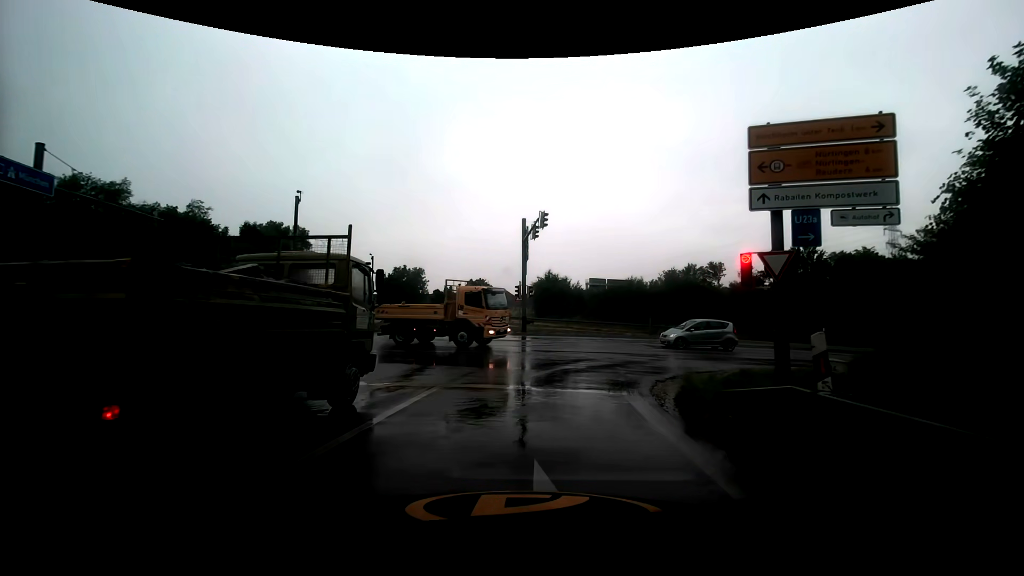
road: motorway_link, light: Day
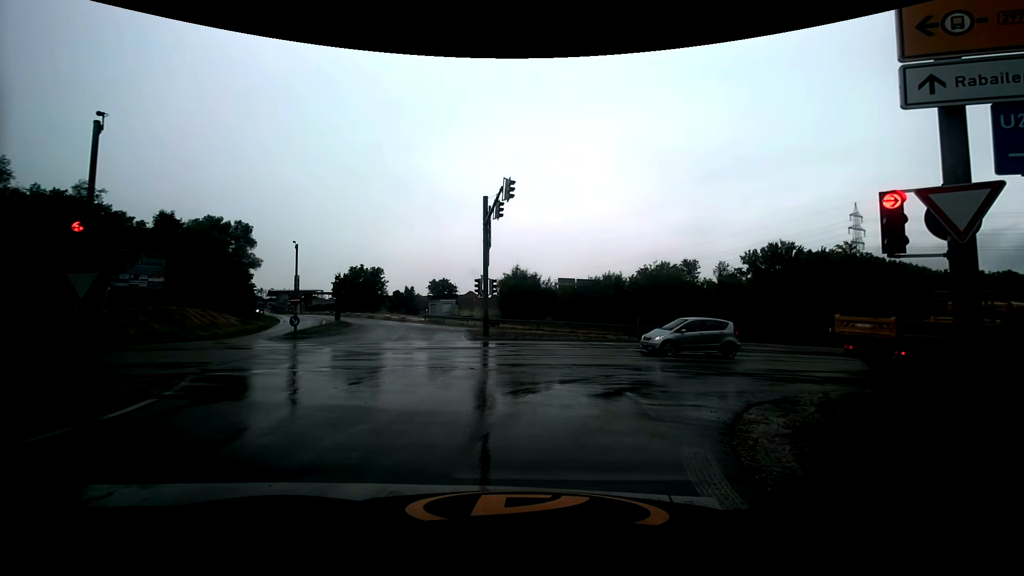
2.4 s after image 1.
(+0.1, +6.0) m; +4°
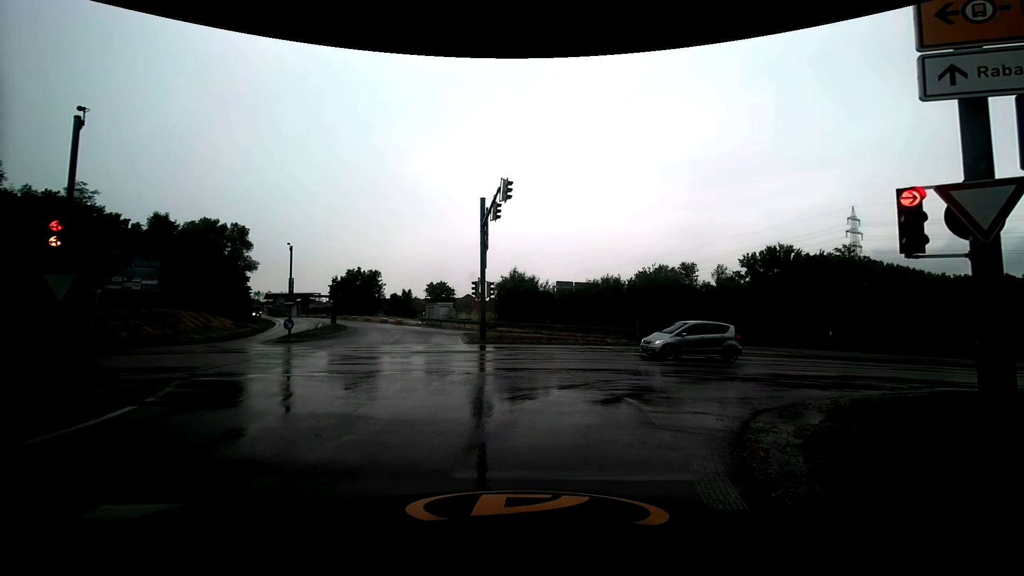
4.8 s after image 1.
(0.0, +0.4) m; 0°
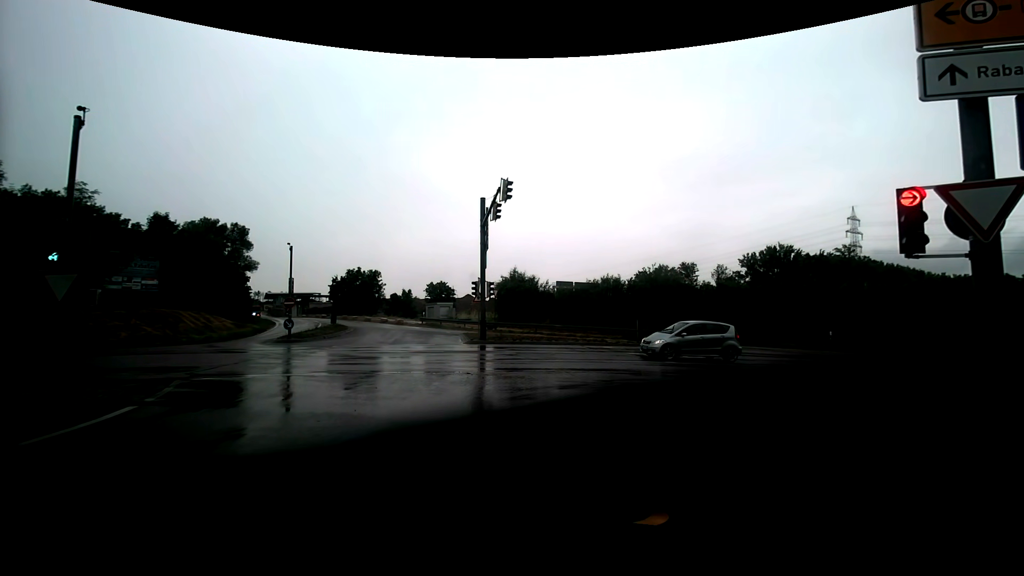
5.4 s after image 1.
(0.0, 0.0) m; 0°
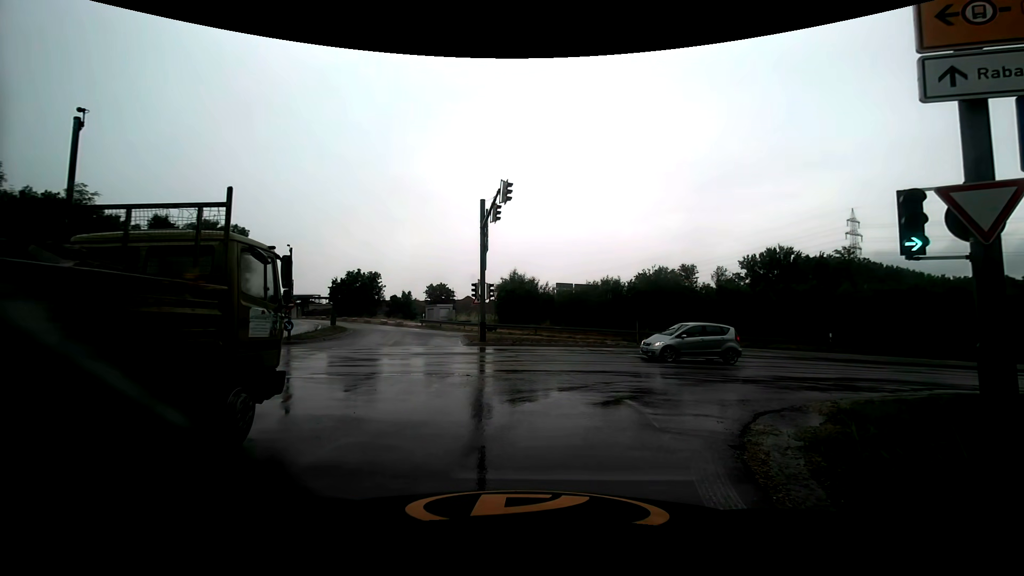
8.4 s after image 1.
(0.0, 0.0) m; 0°
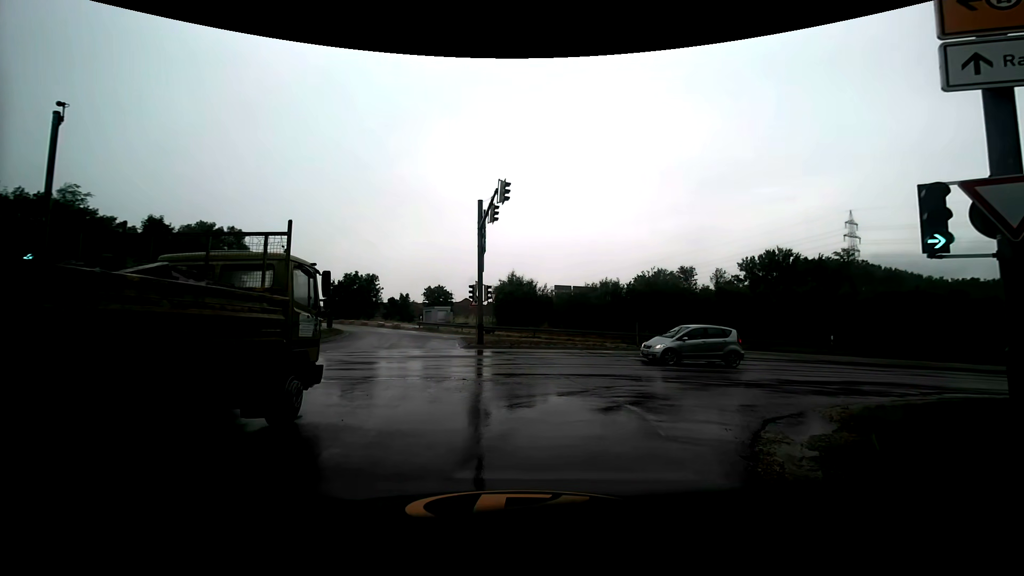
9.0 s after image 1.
(0.0, +0.5) m; 0°
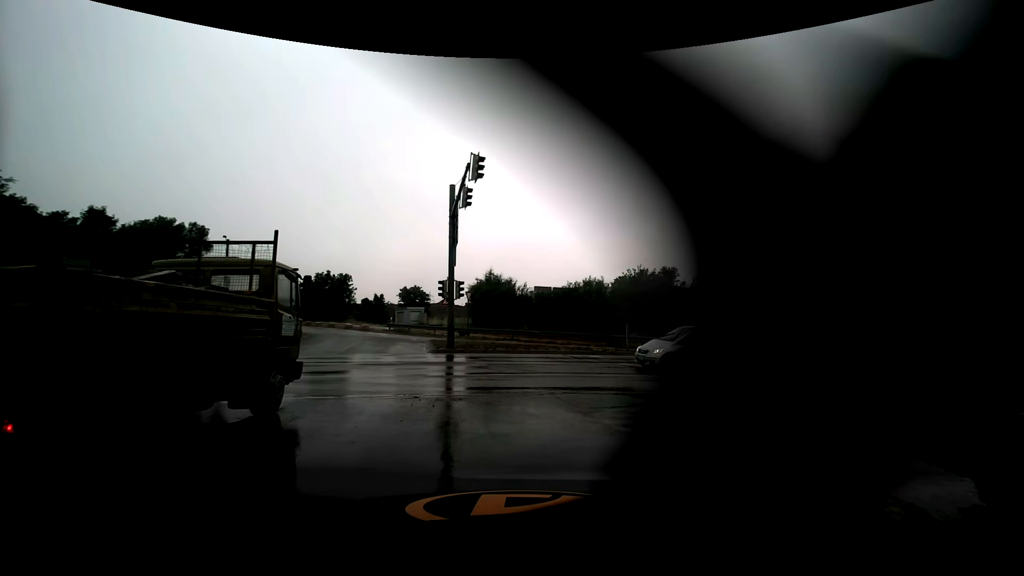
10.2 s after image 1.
(0.0, +3.4) m; +2°
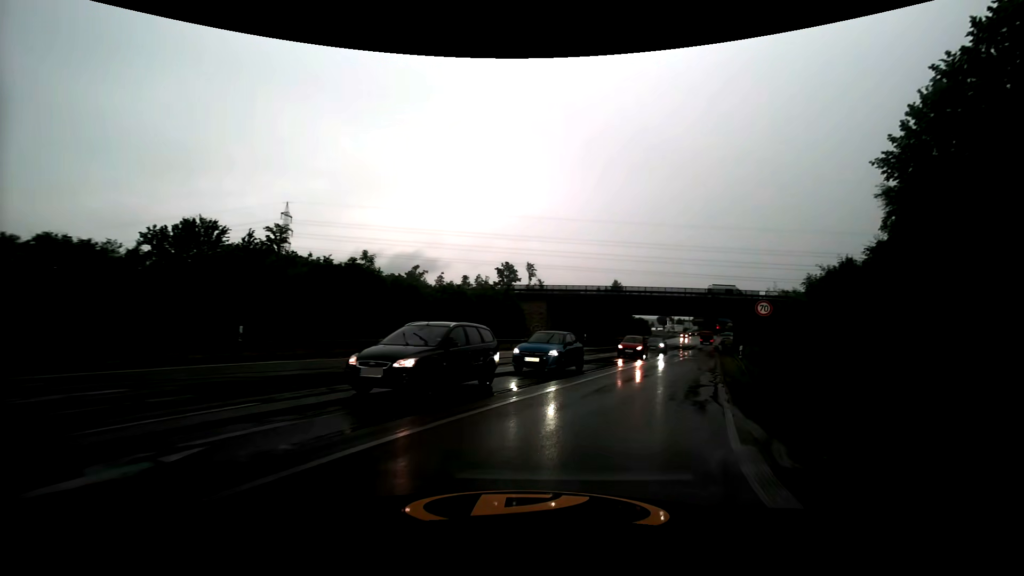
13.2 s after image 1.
(+7.6, +14.1) m; +56°
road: primary
(+2, +10) (+5, +19) (+9, +29) (+12, +38) (+16, +47) (+20, +56) (+24, +66) (+27, +75) (+30, +85) (+33, +94) m
